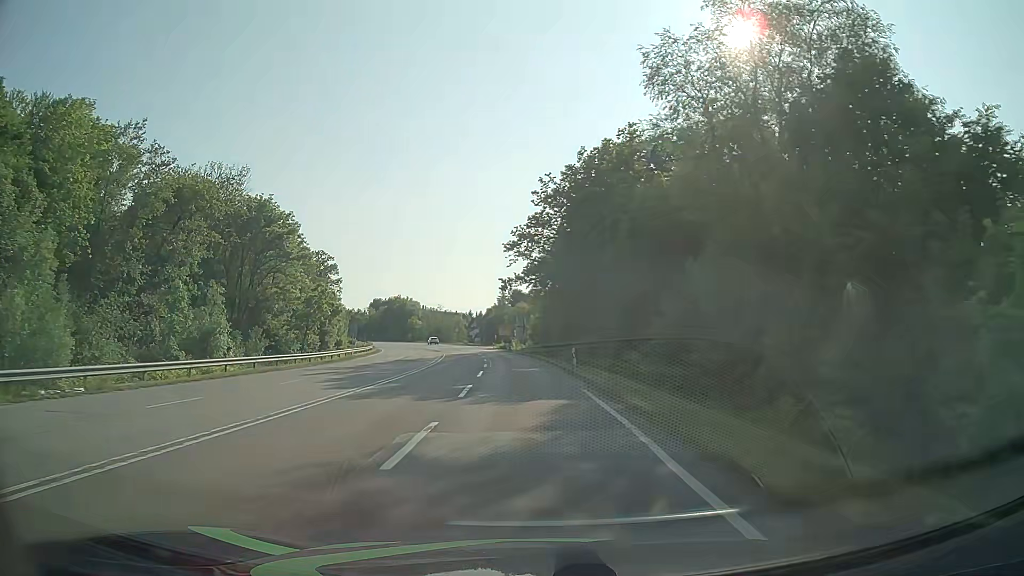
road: secondary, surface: asphalt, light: Day
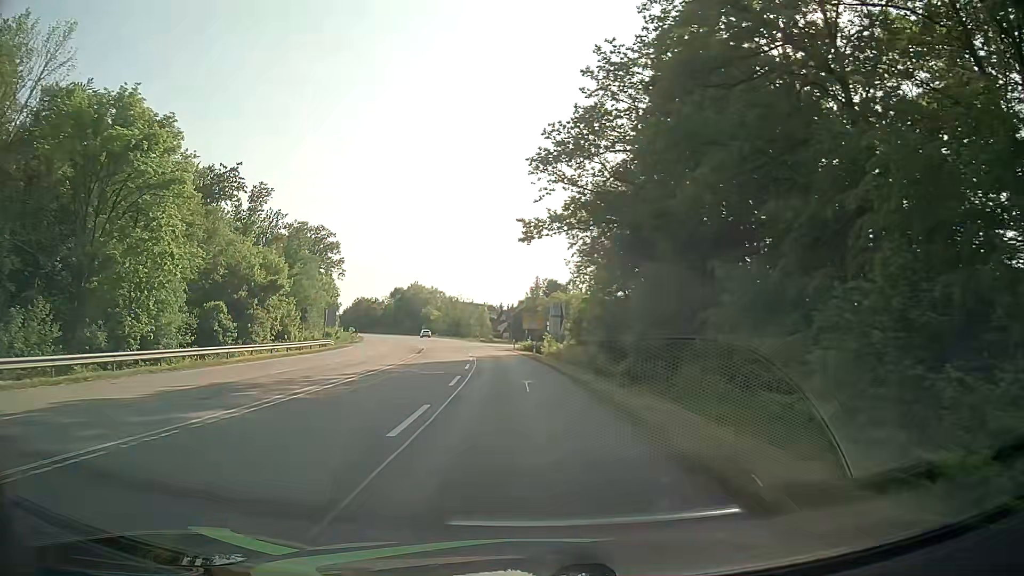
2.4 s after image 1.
(-0.8, +33.6) m; -3°
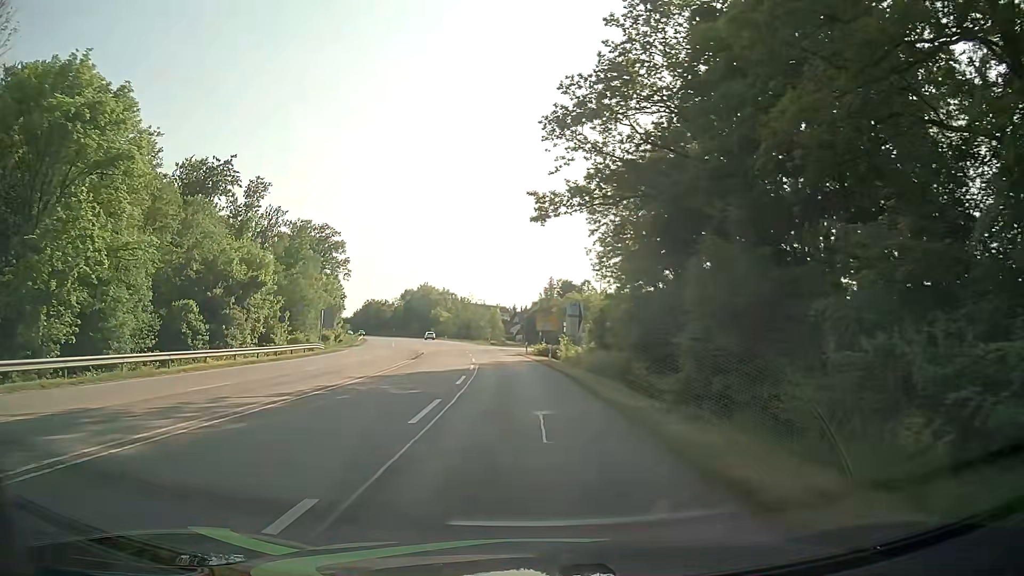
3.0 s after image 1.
(0.0, +7.4) m; -1°
(0, +10) (0, +20) (-1, +30) (-2, +40) (-3, +50) (-4, +60) (0, +69) (+9, +73) (+18, +75) (+28, +76) m
